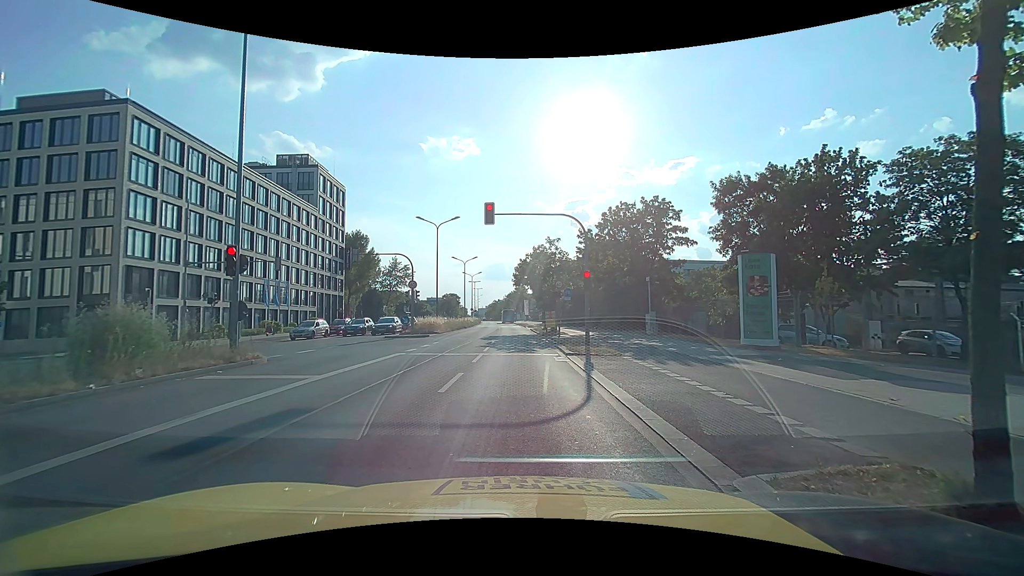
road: primary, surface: asphalt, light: Day
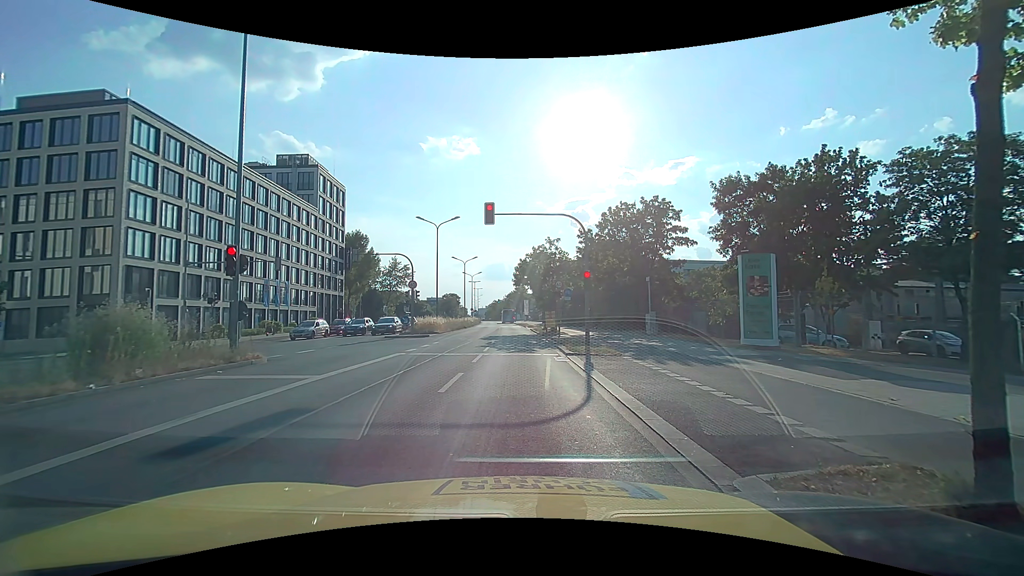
(0.0, 0.0) m; 0°
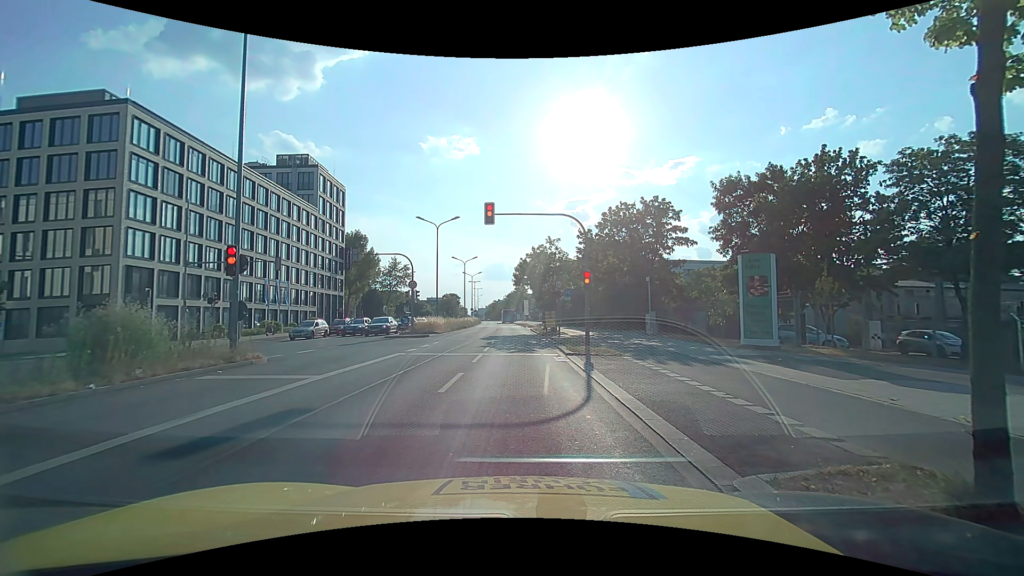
(0.0, 0.0) m; 0°
